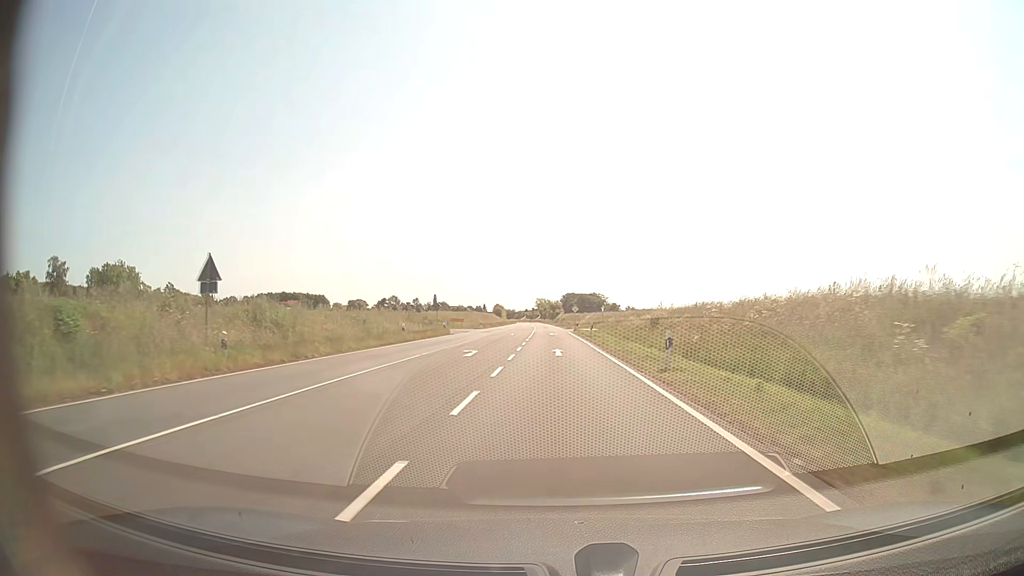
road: secondary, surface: asphalt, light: Day
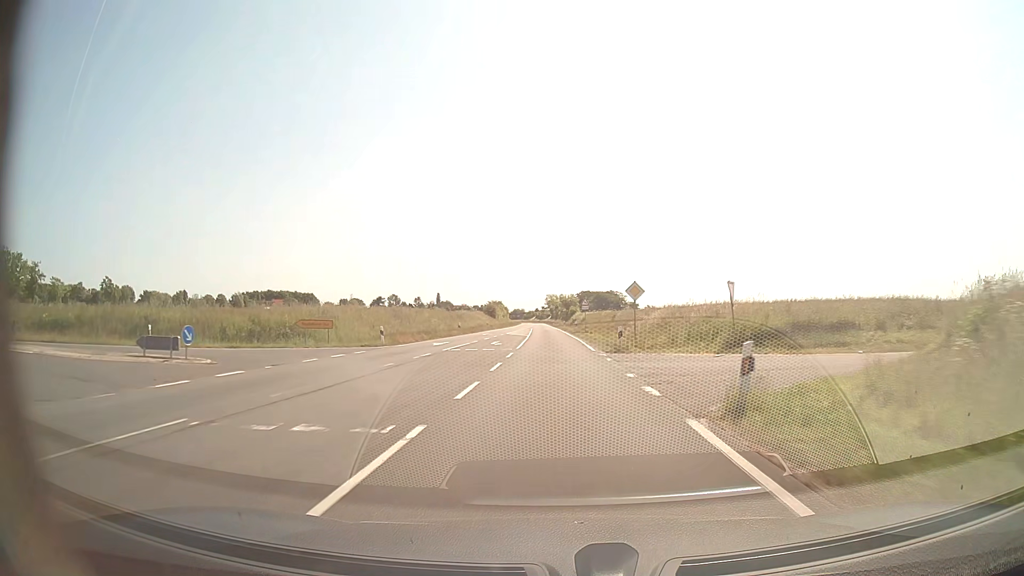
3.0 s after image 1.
(-0.5, +56.3) m; -1°
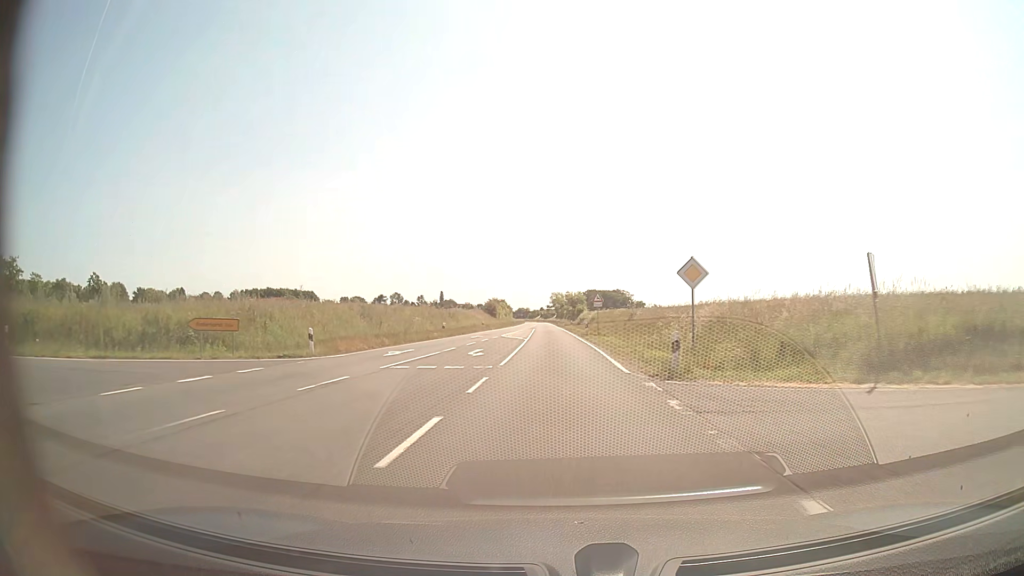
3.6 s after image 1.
(0.0, +11.3) m; 0°
(0, +10) (0, +20) (0, +30) (-1, +40) (-1, +50) (-1, +60) (-1, +70) (-2, +80) (-2, +90) (-2, +100) m
